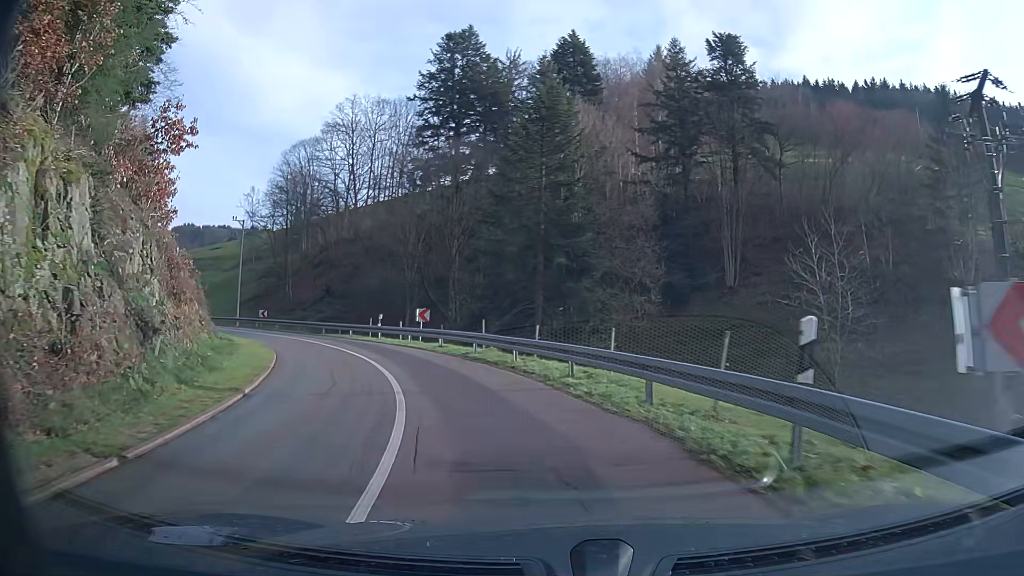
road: tertiary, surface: asphalt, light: Day
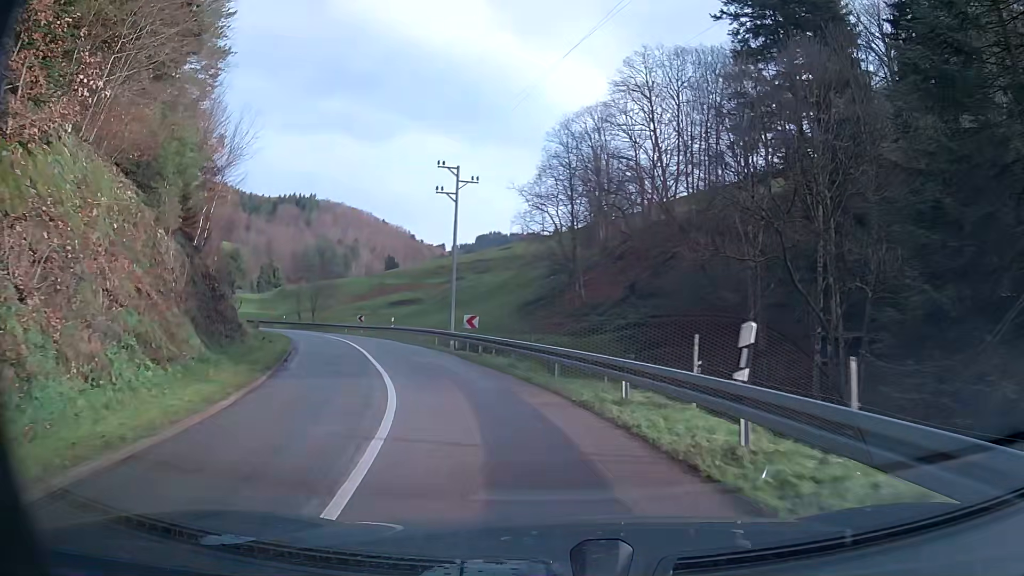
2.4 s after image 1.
(-6.3, +25.5) m; -27°
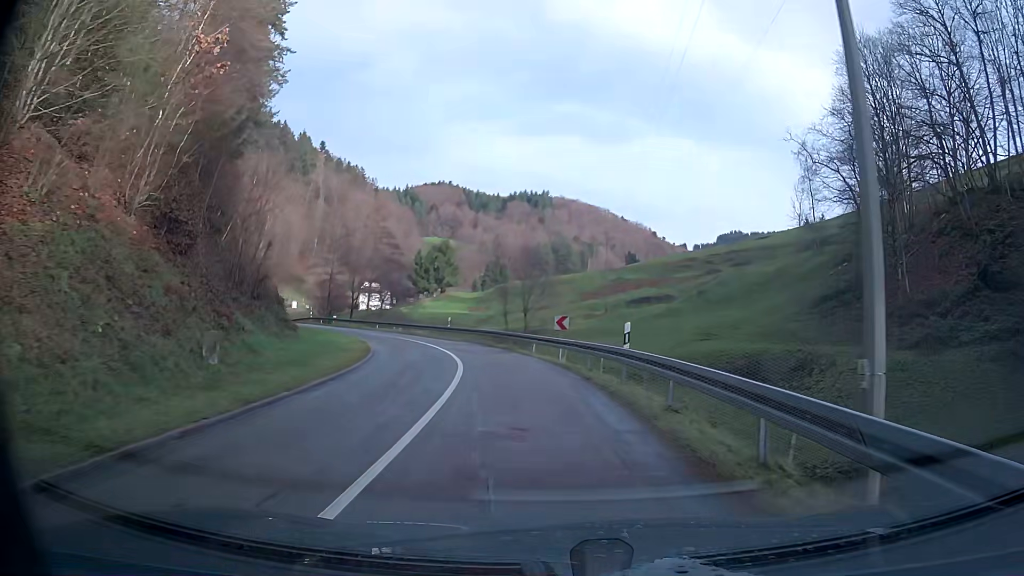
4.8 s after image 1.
(-5.2, +26.7) m; -19°
(0, +10) (-2, +20) (-4, +30) (-8, +39) (-12, +48) (-18, +56) (-24, +64) (-30, +72) (-36, +80) (-41, +89) m
